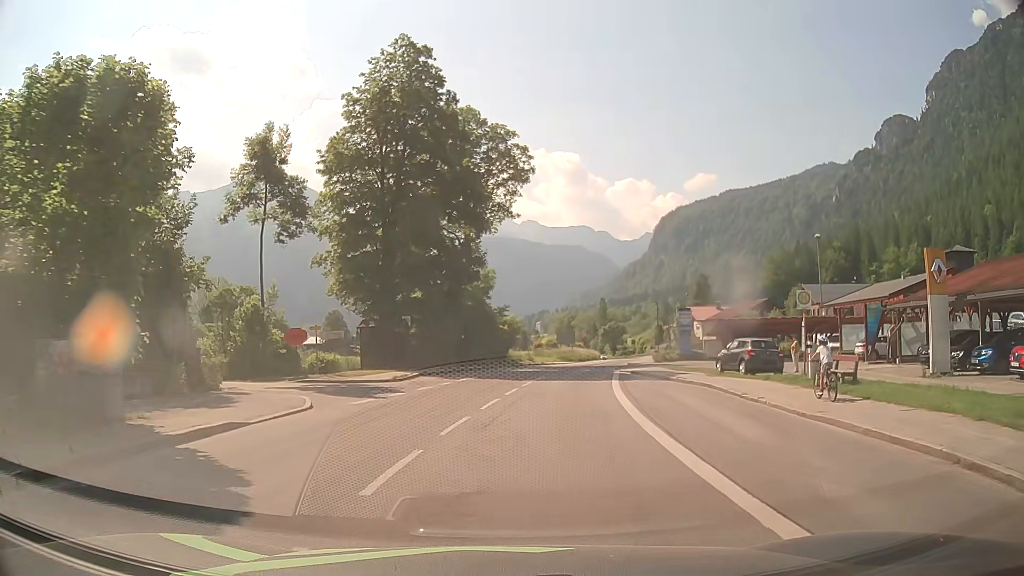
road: tertiary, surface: asphalt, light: Day
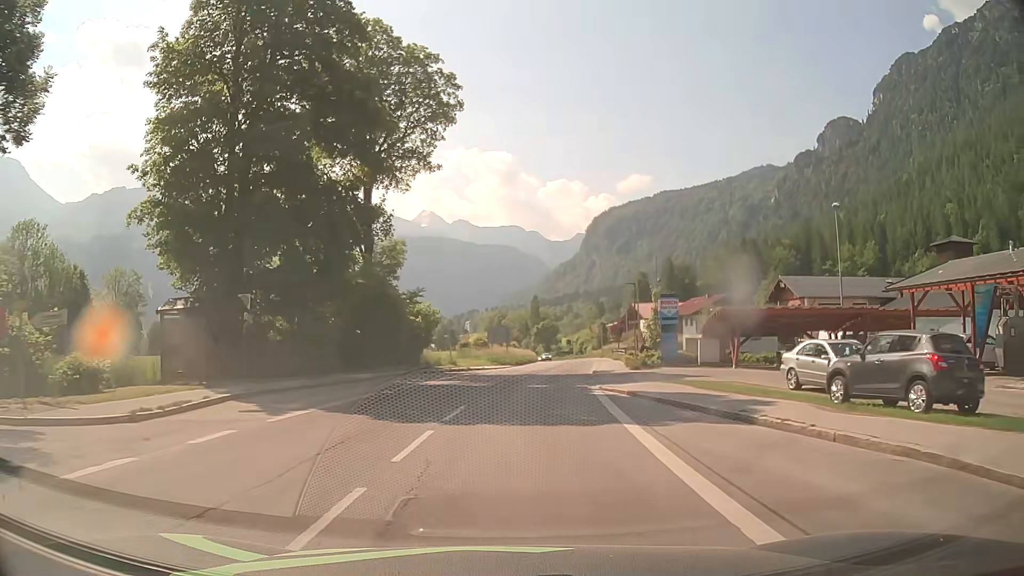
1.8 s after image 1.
(+0.8, +16.1) m; +6°
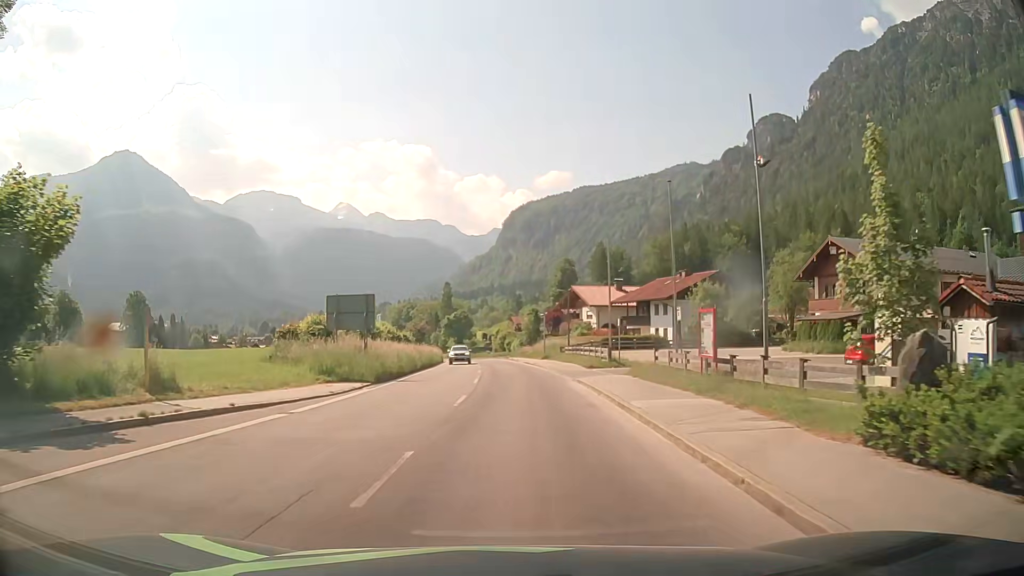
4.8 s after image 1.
(+1.8, +34.0) m; +6°
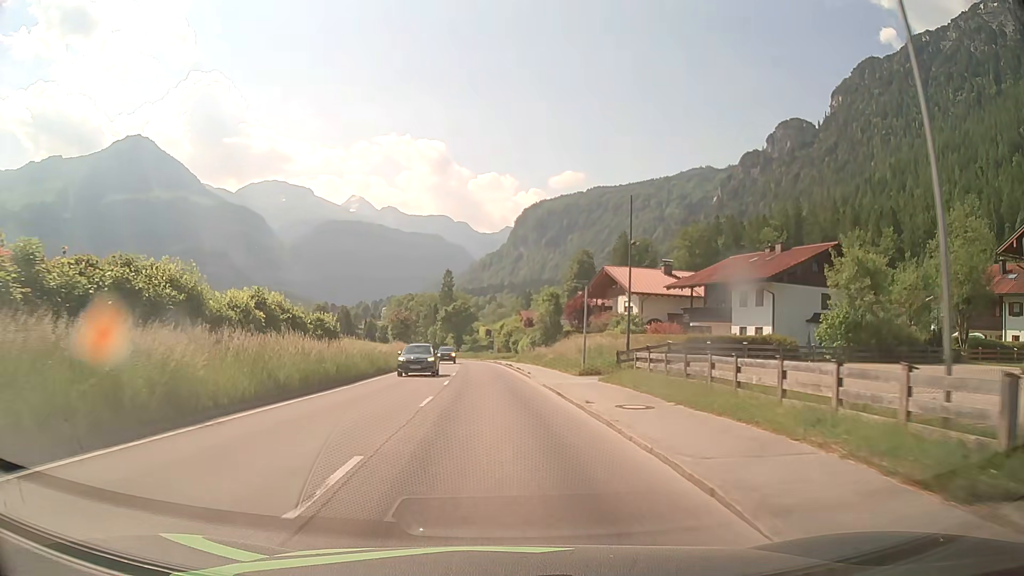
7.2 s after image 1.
(+1.0, +29.0) m; 0°
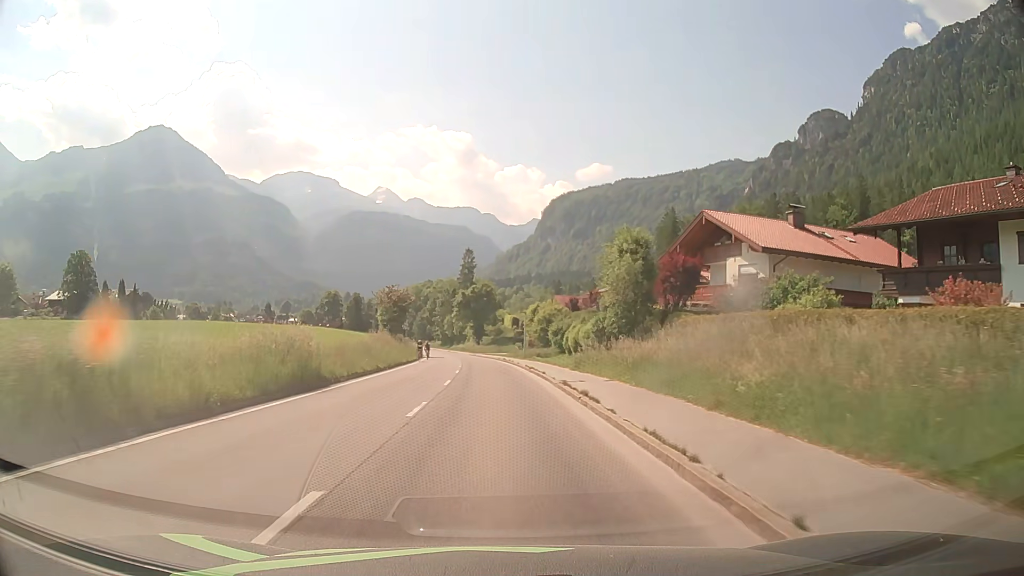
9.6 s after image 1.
(-0.7, +30.3) m; -2°
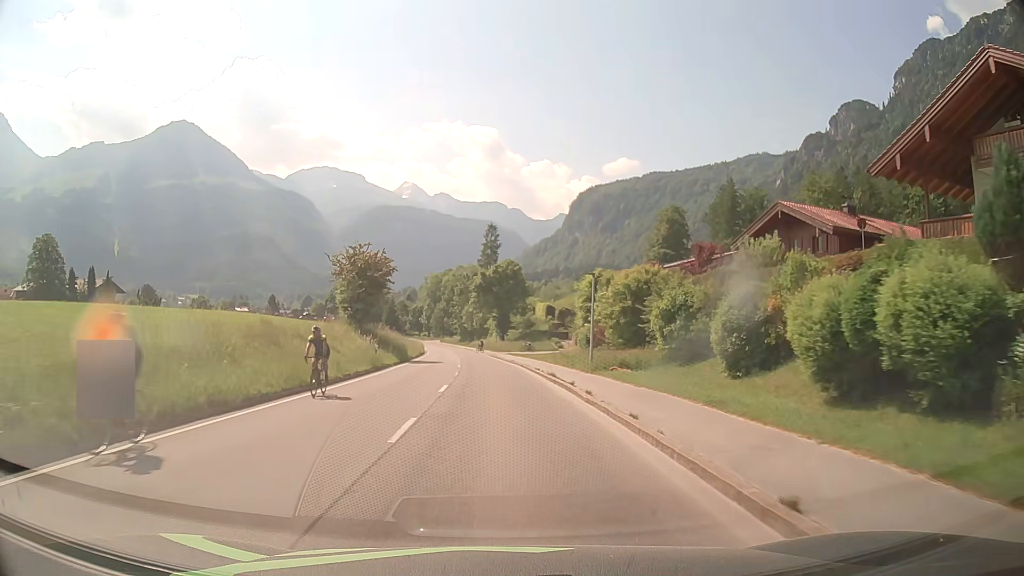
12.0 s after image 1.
(-0.7, +30.4) m; -2°
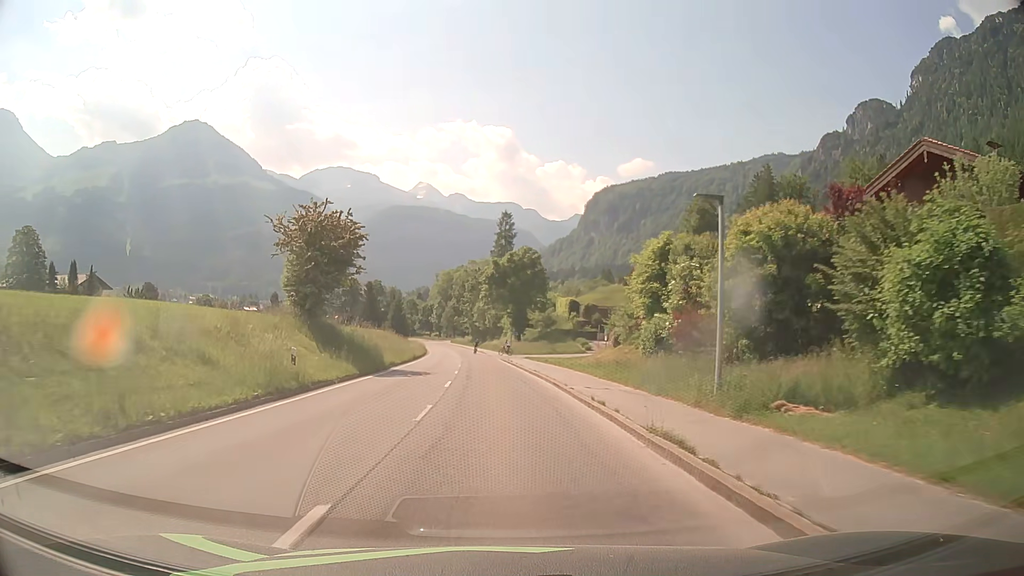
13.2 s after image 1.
(-0.1, +15.2) m; -1°
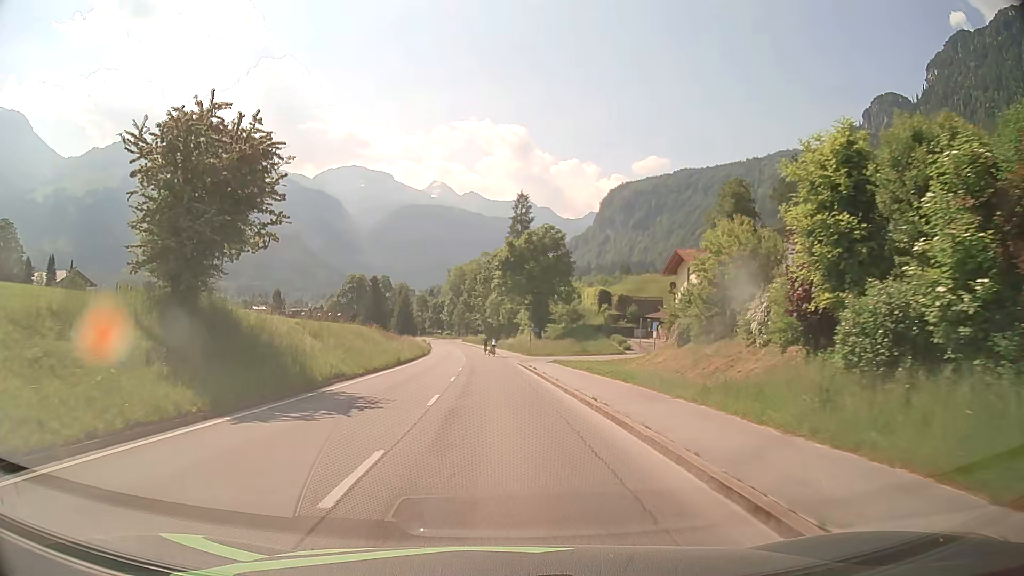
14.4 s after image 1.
(-0.2, +15.3) m; -1°
(0, +10) (0, +20) (-1, +30) (-1, +40) (-1, +50) (-2, +60) (-3, +70) (-4, +80) (-4, +90) (-5, +100) m
